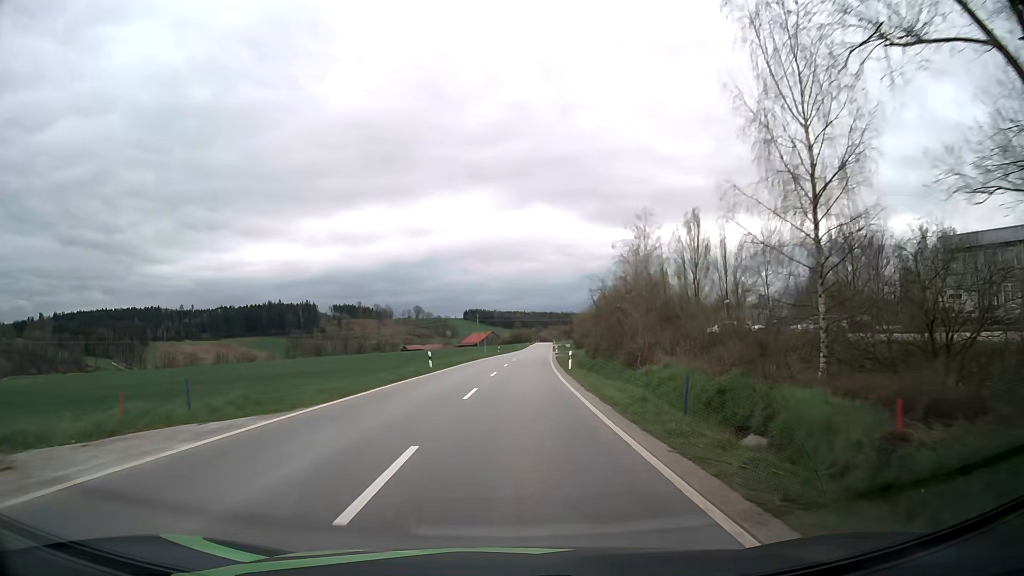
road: tertiary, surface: asphalt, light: Day
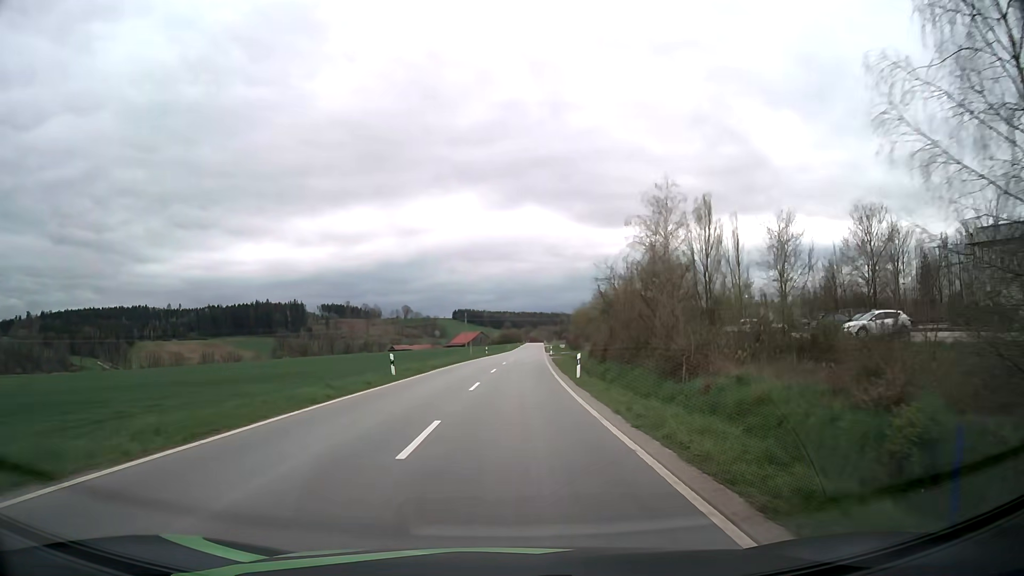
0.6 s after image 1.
(+0.1, +8.9) m; +1°
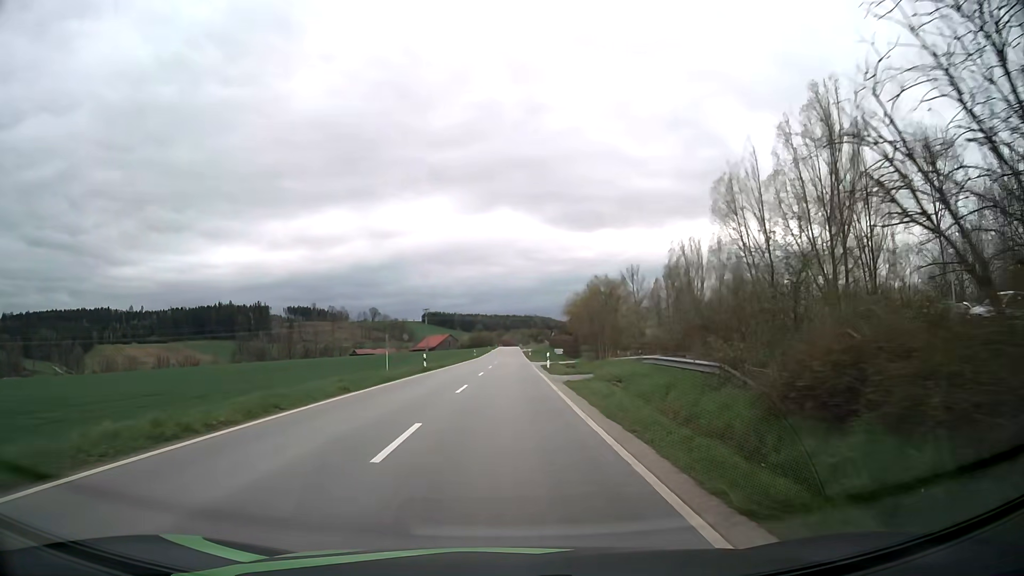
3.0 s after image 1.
(+0.9, +36.5) m; +2°
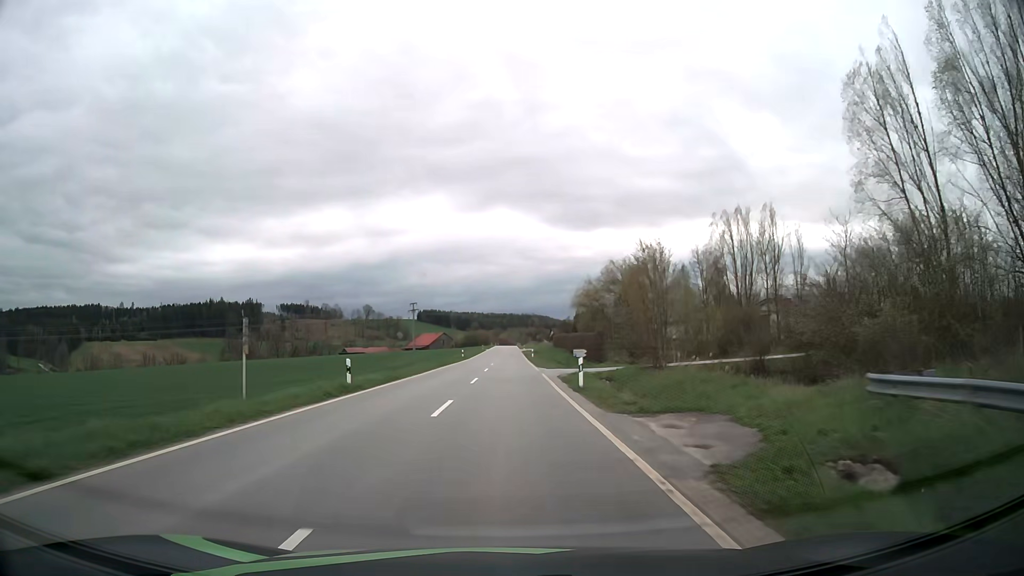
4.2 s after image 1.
(+0.1, +19.0) m; 0°
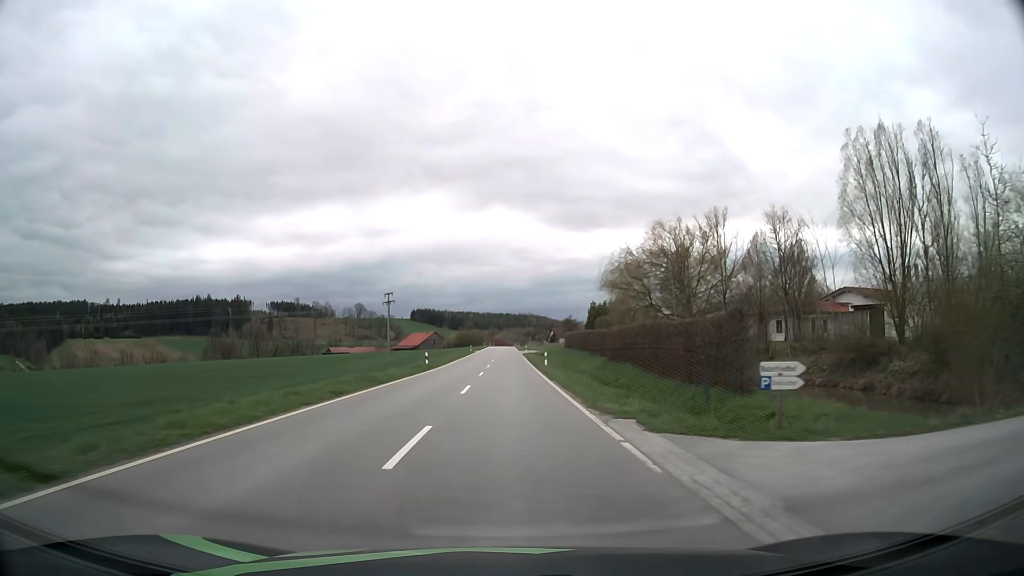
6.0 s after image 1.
(+0.1, +29.6) m; 0°
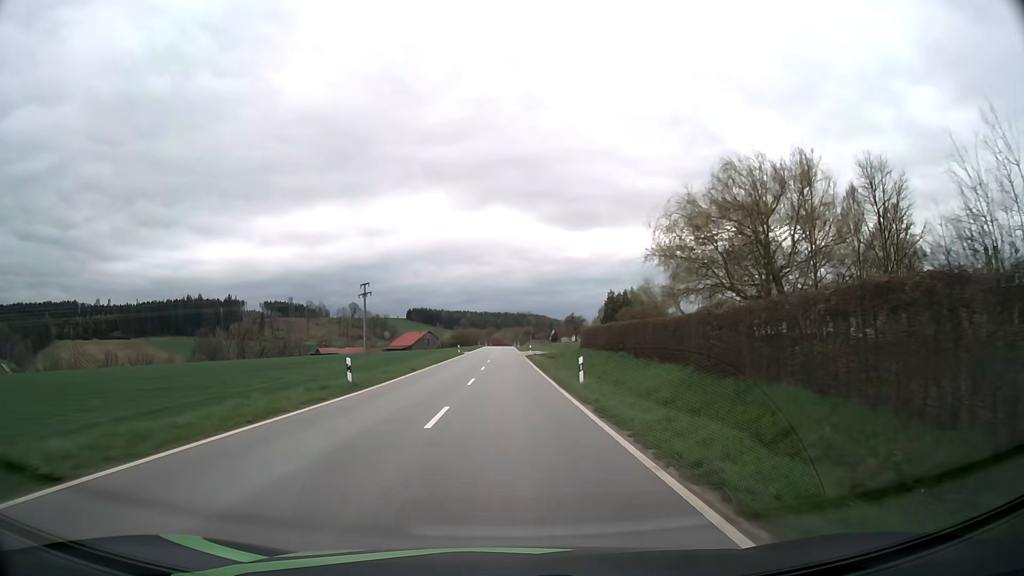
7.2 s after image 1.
(0.0, +20.5) m; 0°
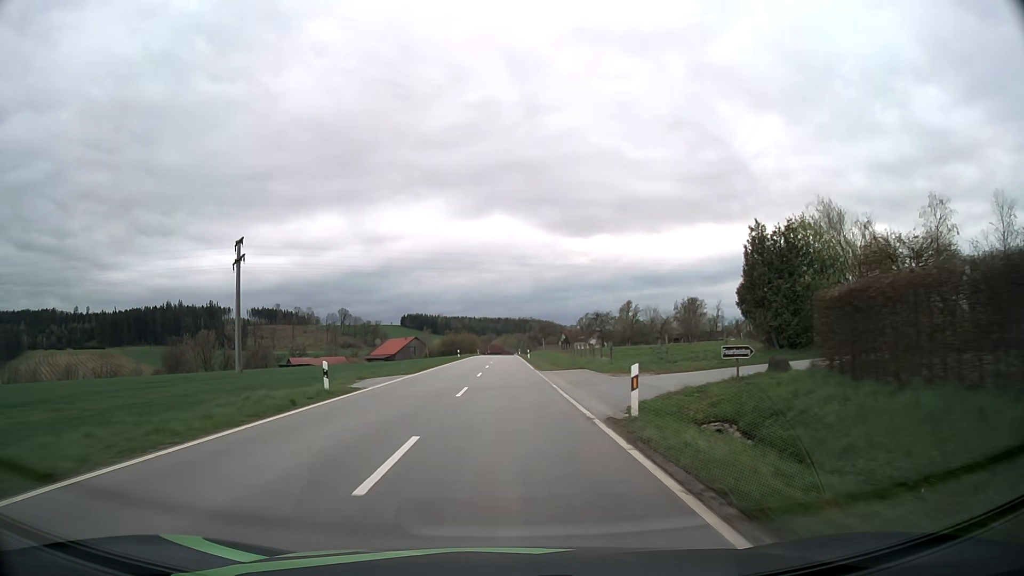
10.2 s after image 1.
(+0.2, +53.4) m; 0°
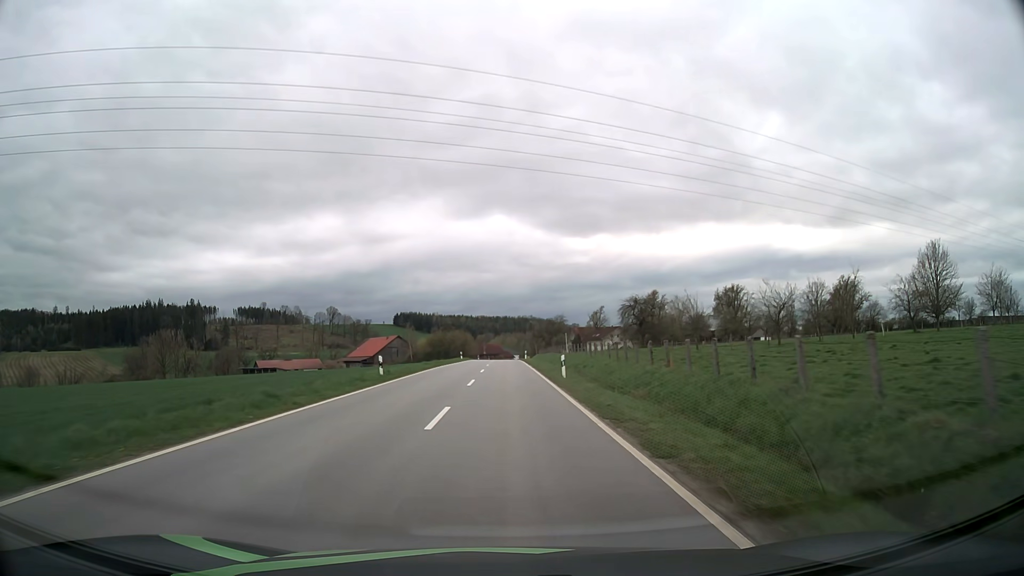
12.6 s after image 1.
(0.0, +43.6) m; 0°
(0, +10) (0, +20) (0, +30) (0, +40) (0, +50) (0, +60) (0, +70) (0, +80) (0, +90) (0, +100) m
